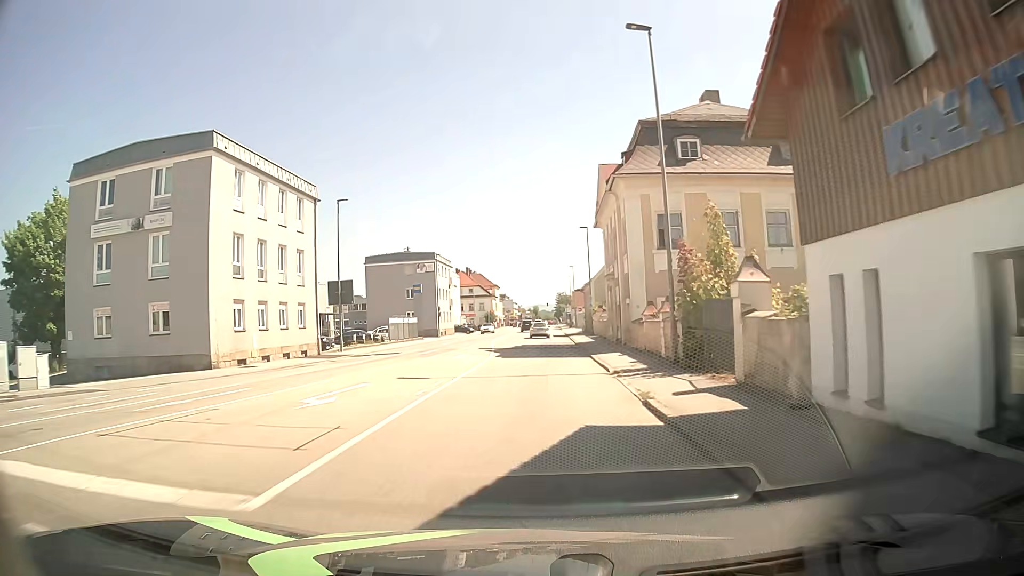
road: tertiary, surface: asphalt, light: Day
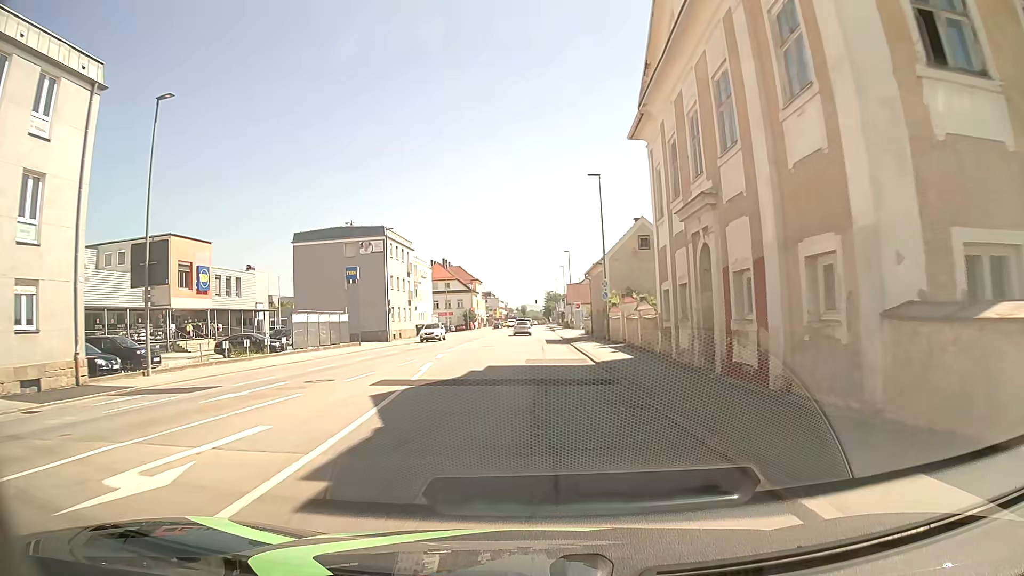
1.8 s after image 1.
(+0.3, +22.6) m; +1°
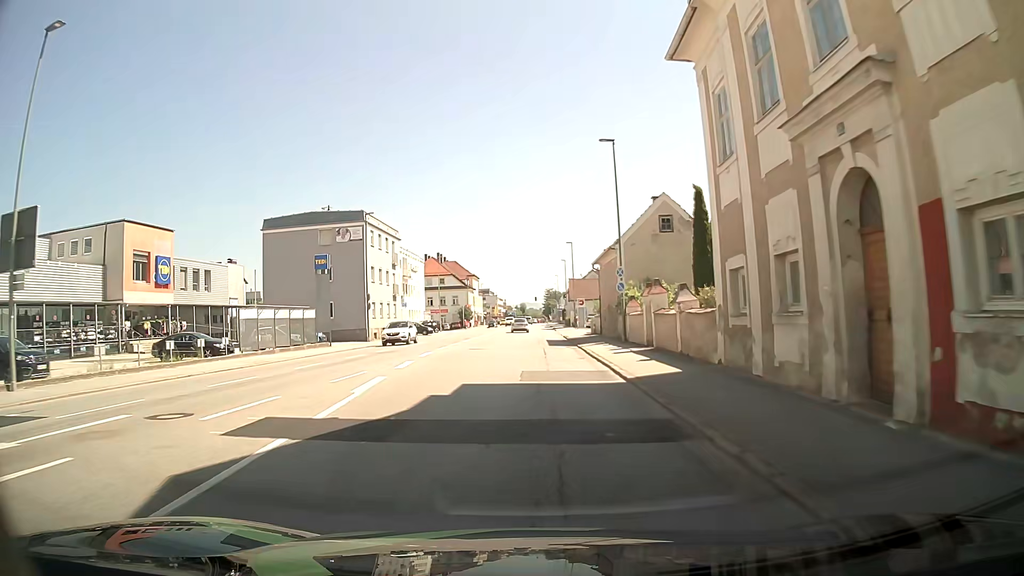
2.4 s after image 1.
(0.0, +7.5) m; 0°
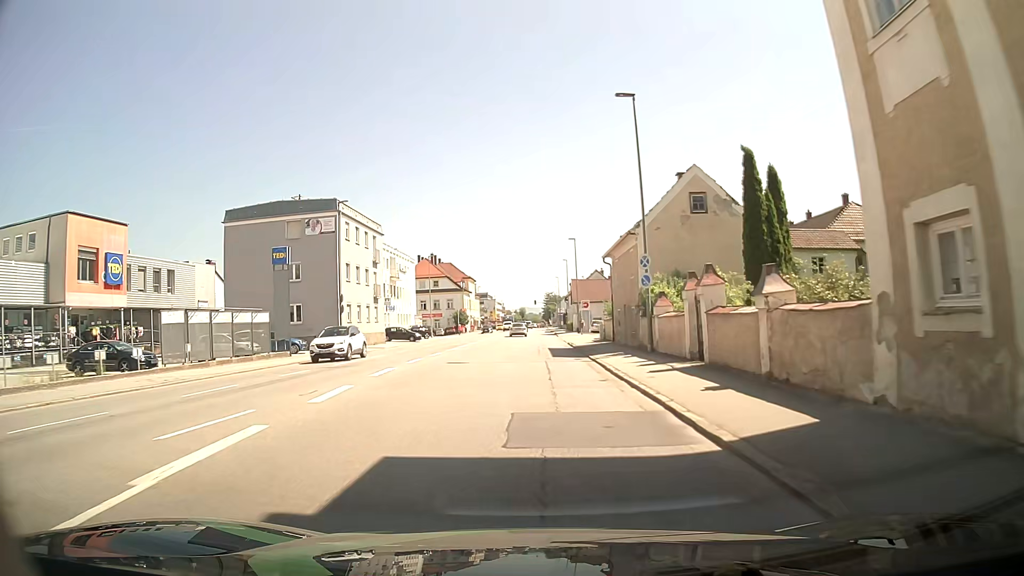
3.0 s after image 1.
(0.0, +7.6) m; 0°
